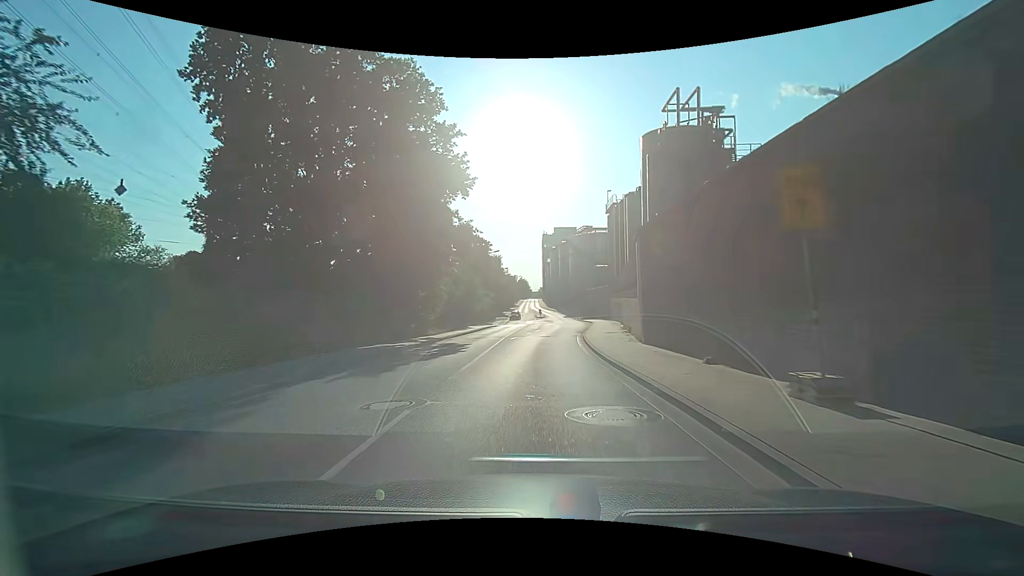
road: secondary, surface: asphalt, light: Day
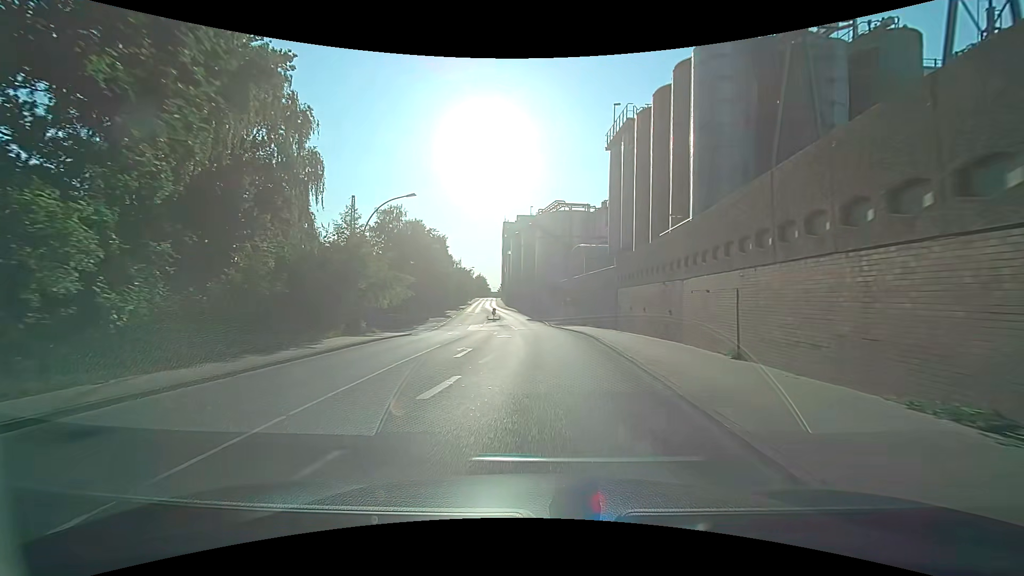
(+1.2, +30.3) m; +5°
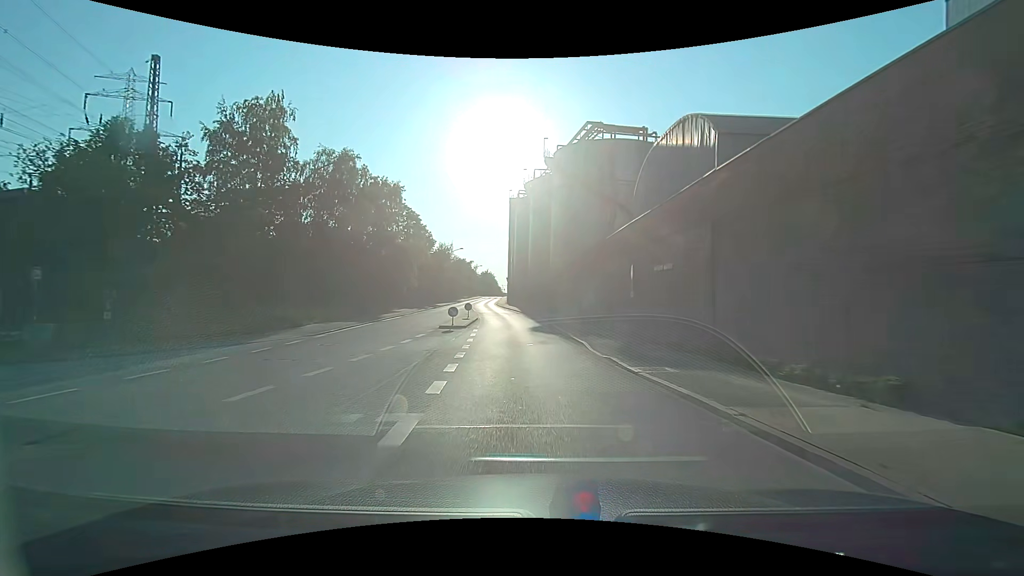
(+0.4, +39.0) m; -2°
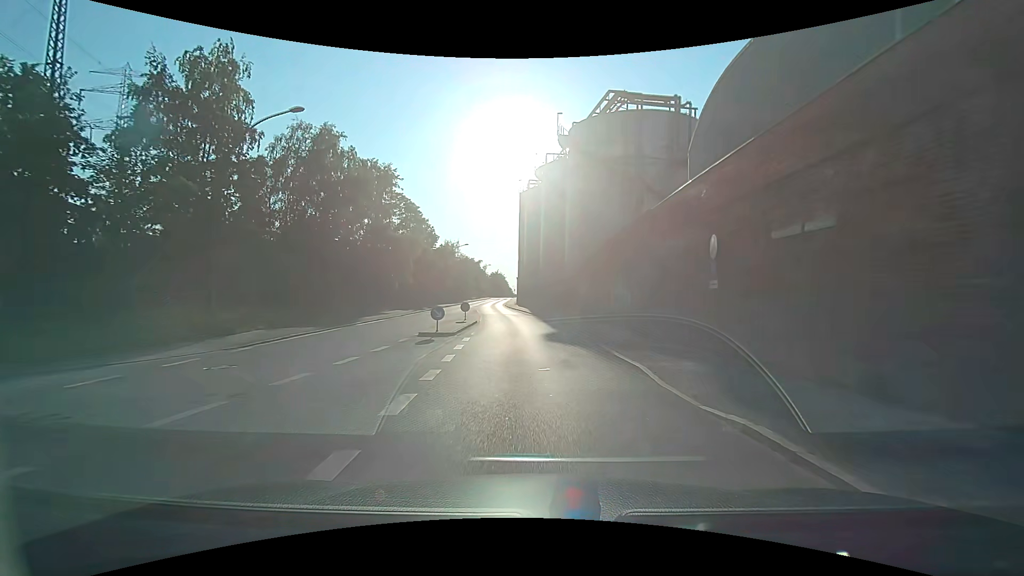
(0.0, +7.9) m; -1°
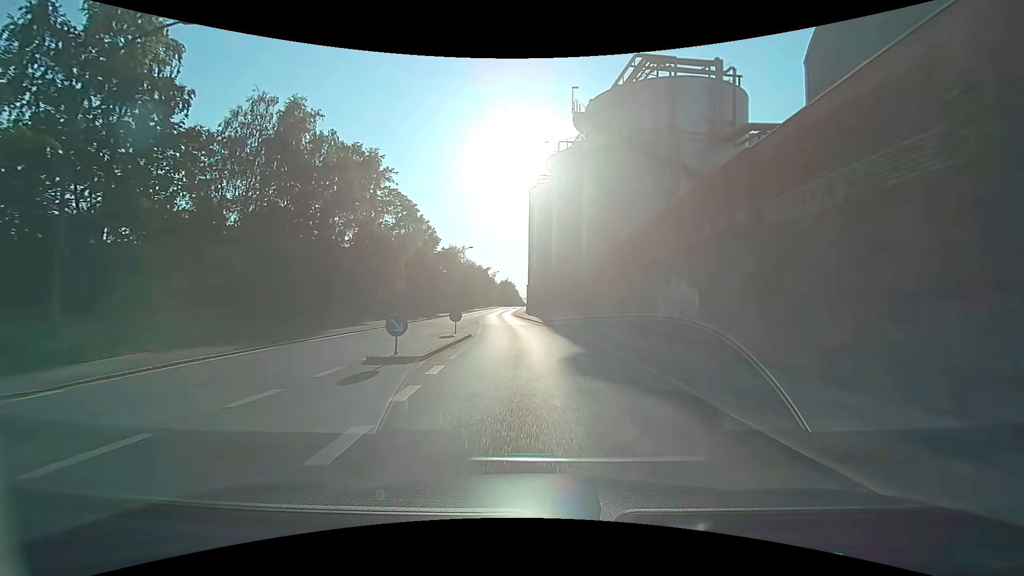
(-0.1, +7.9) m; -1°
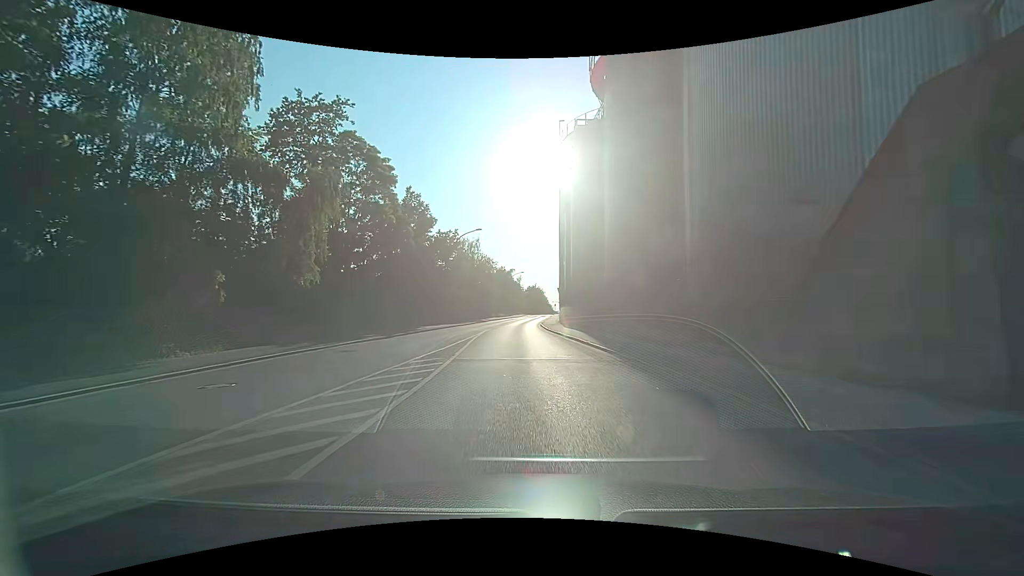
(-0.5, +23.2) m; -3°
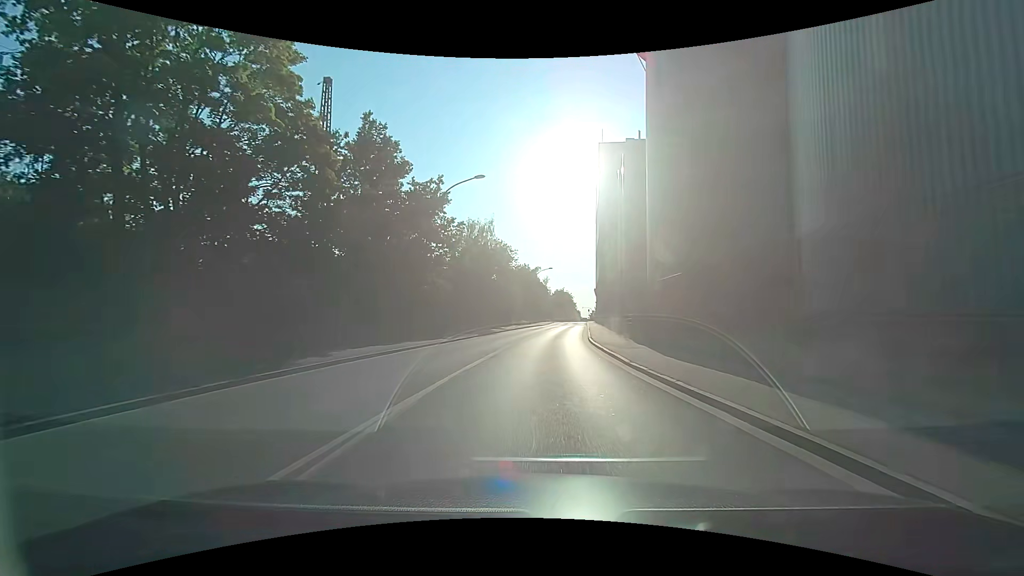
(-1.0, +22.3) m; -3°
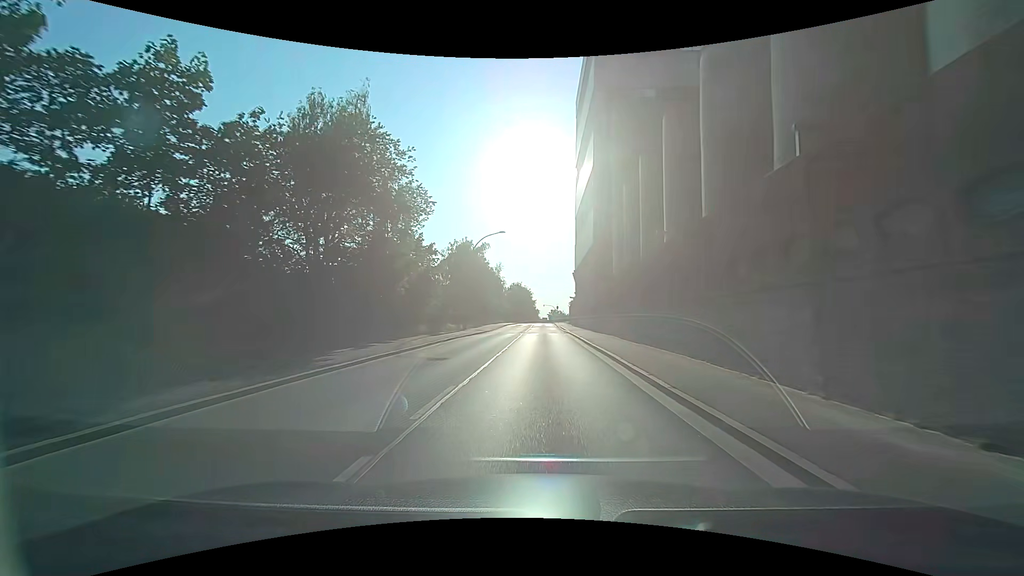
(+1.1, +36.9) m; +4°
(0, +10) (0, +20) (+1, +30) (+1, +40) (+1, +50) (+1, +60) (+2, +70) (+2, +80) (+2, +90) (+2, +100) m
